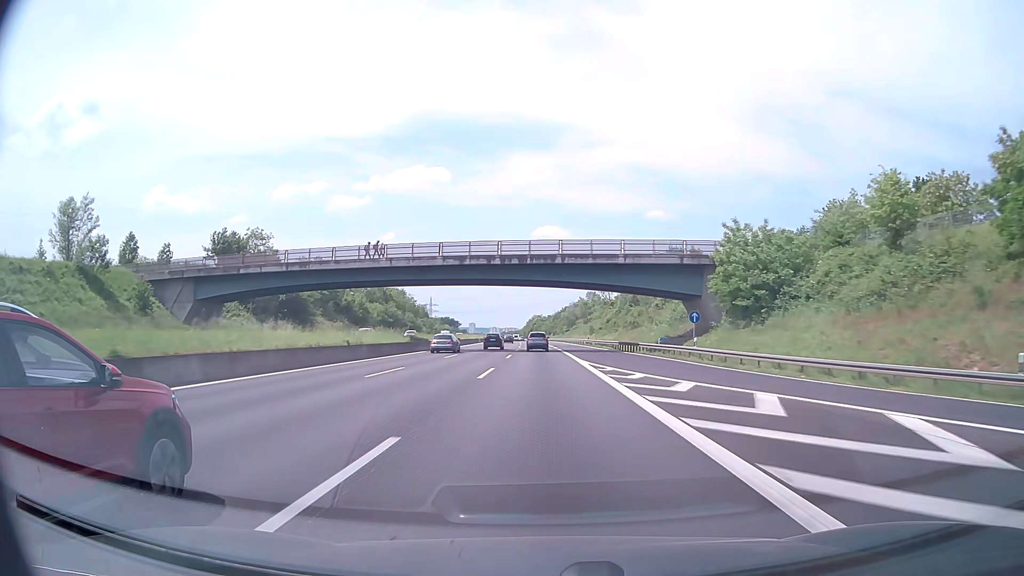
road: motorway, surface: asphalt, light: Day
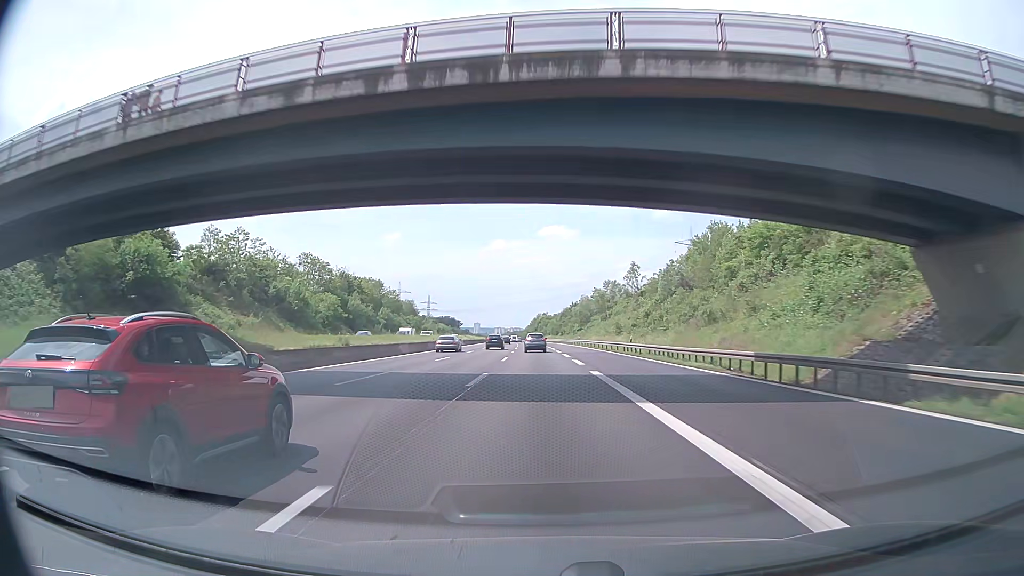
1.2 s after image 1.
(-0.2, +38.8) m; 0°
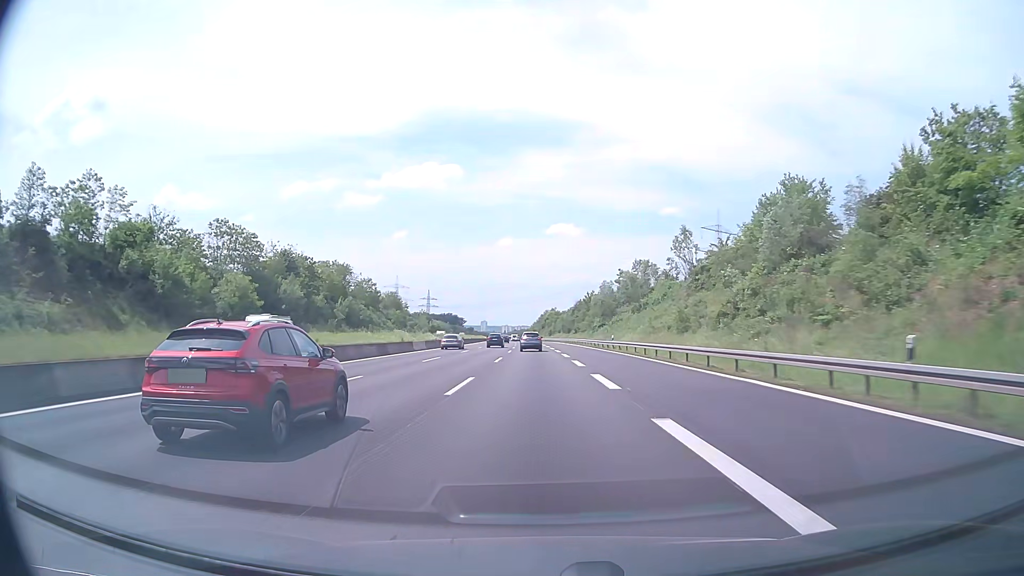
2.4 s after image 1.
(-0.2, +38.8) m; -1°
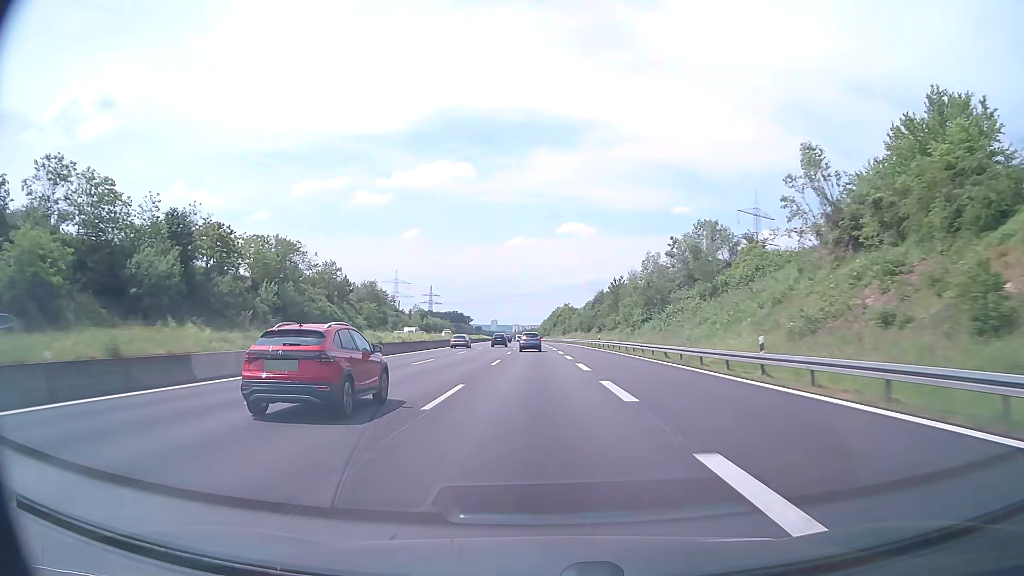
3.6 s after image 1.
(-0.2, +38.8) m; -1°
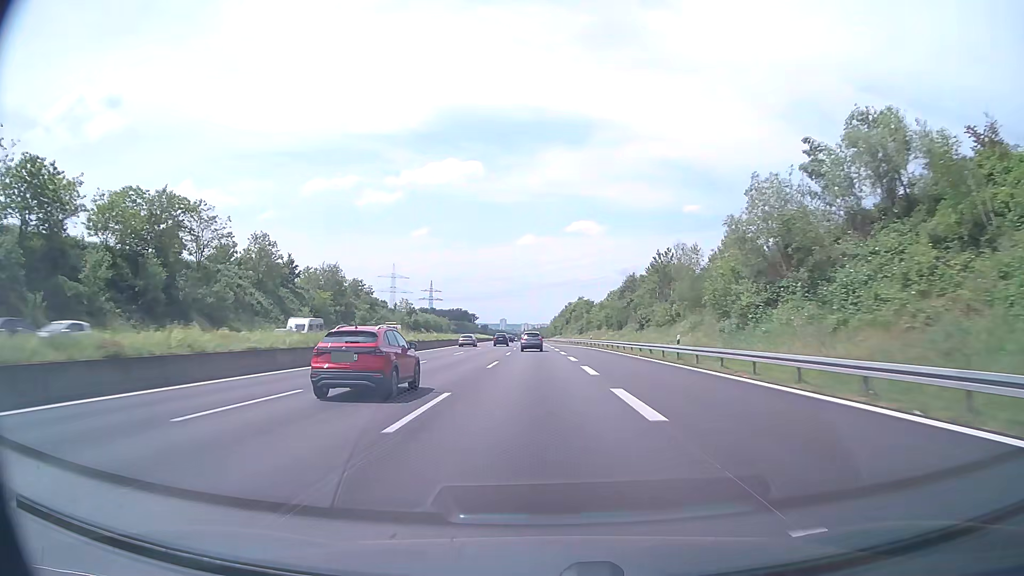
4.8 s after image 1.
(-0.3, +38.8) m; -1°
(0, +10) (0, +20) (0, +30) (0, +40) (0, +50) (-1, +60) (-1, +70) (-1, +80) (-1, +90) (-2, +100) m
